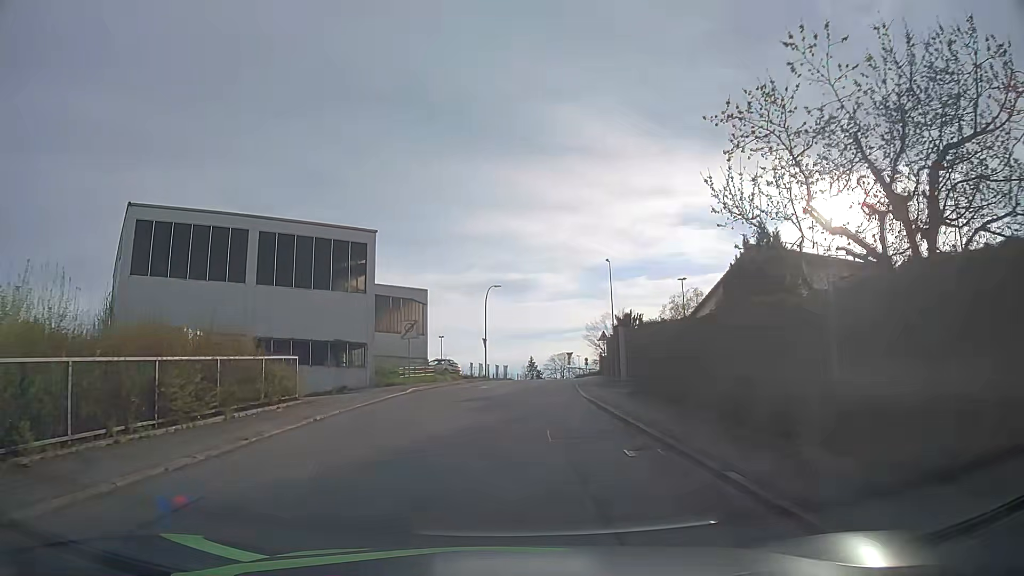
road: residential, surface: asphalt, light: Day
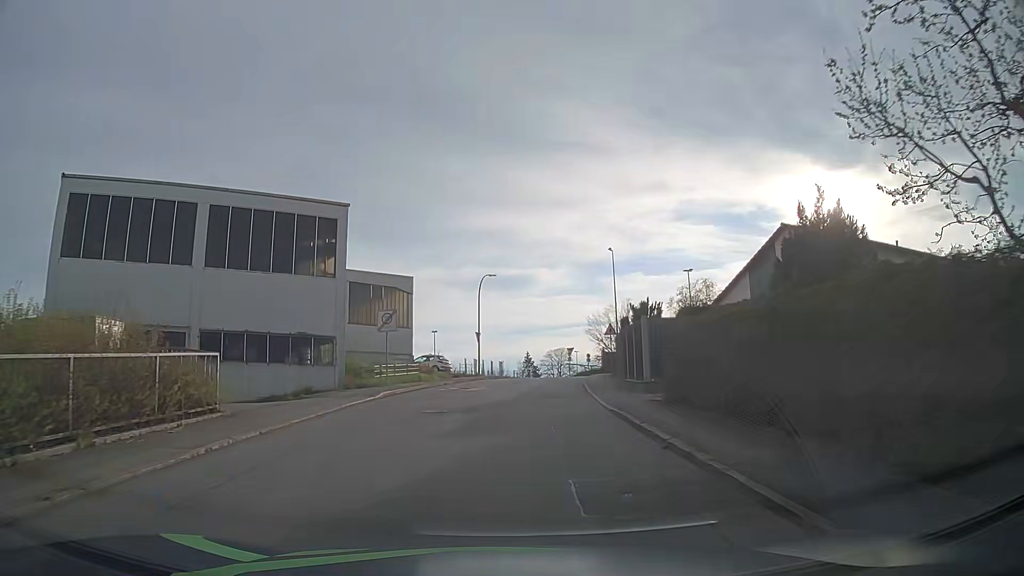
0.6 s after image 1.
(0.0, +5.0) m; 0°
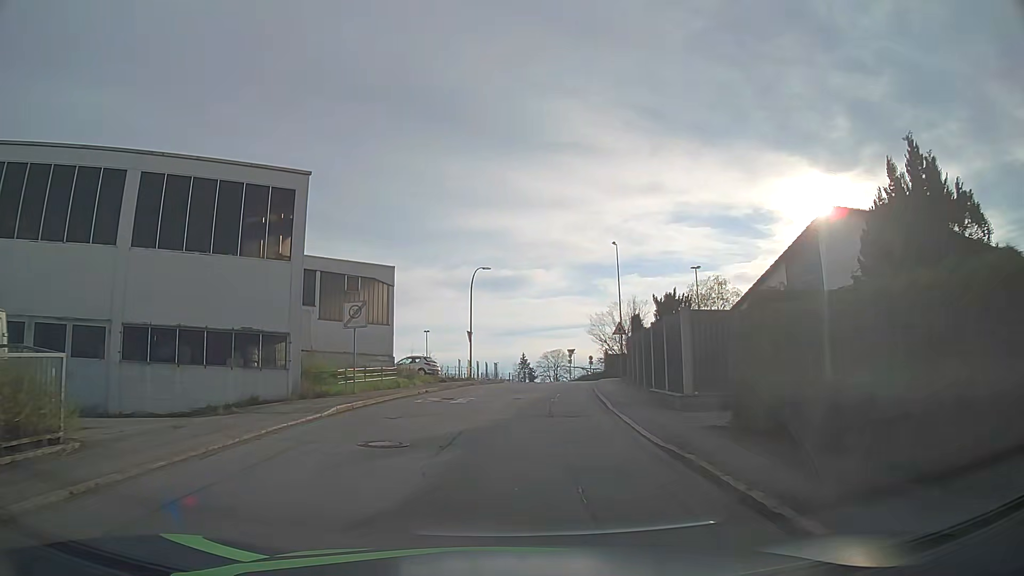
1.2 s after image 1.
(0.0, +5.2) m; 0°
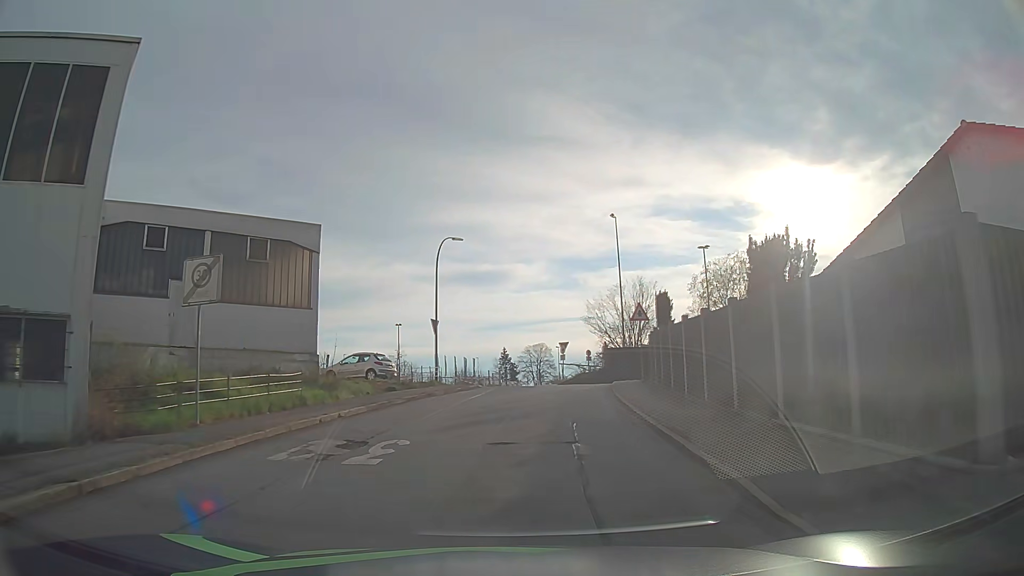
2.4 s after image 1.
(+0.2, +10.7) m; +1°
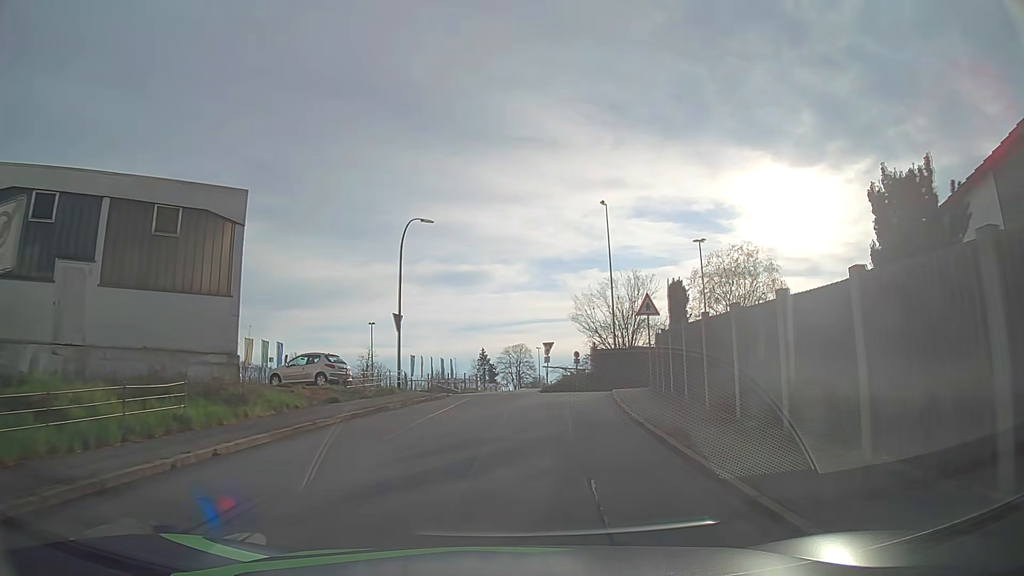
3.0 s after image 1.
(+0.1, +5.3) m; +3°
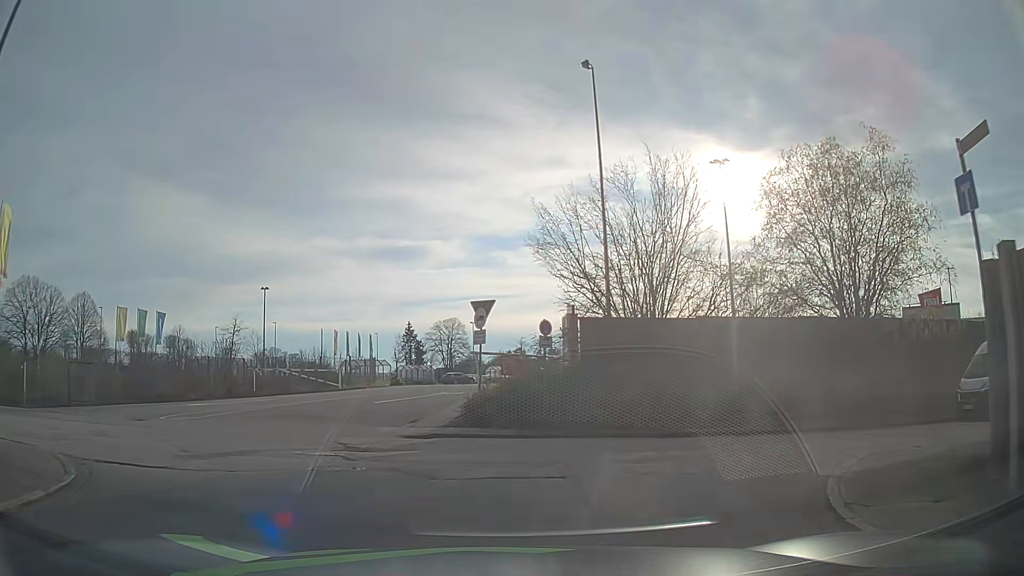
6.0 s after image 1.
(+1.1, +21.5) m; +6°
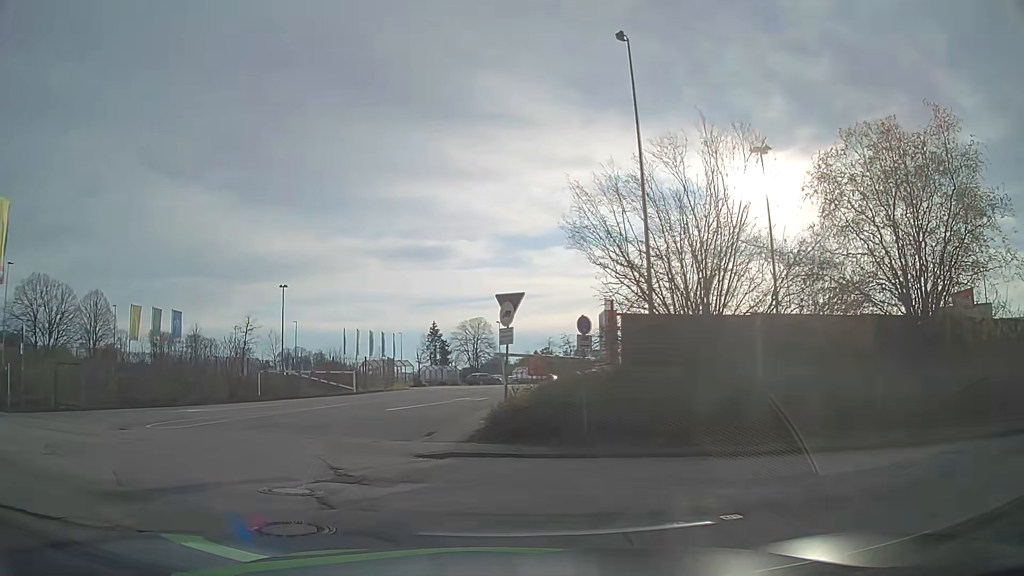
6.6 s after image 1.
(-0.1, +2.6) m; -3°
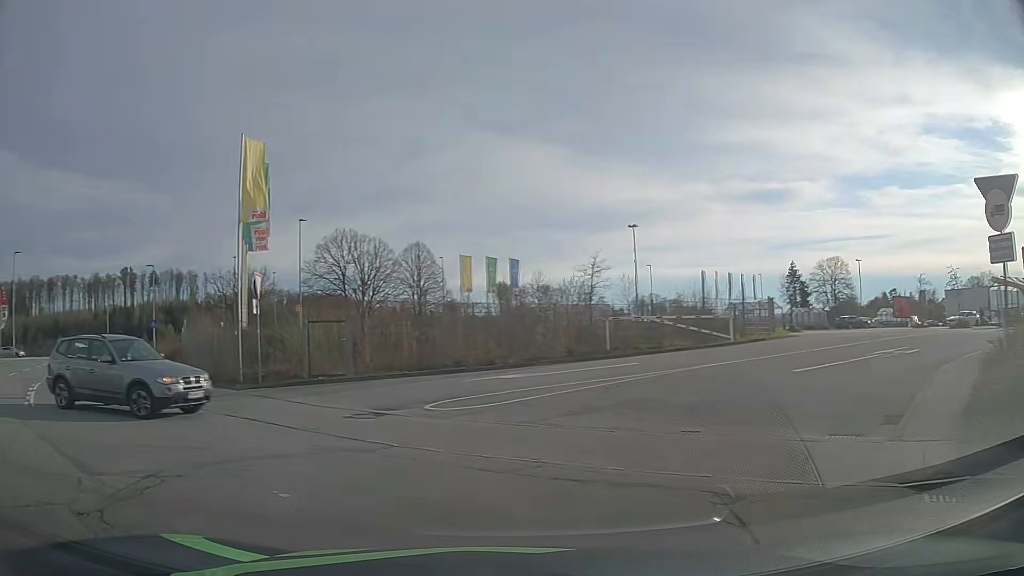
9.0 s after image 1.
(-1.5, +7.2) m; -28°
